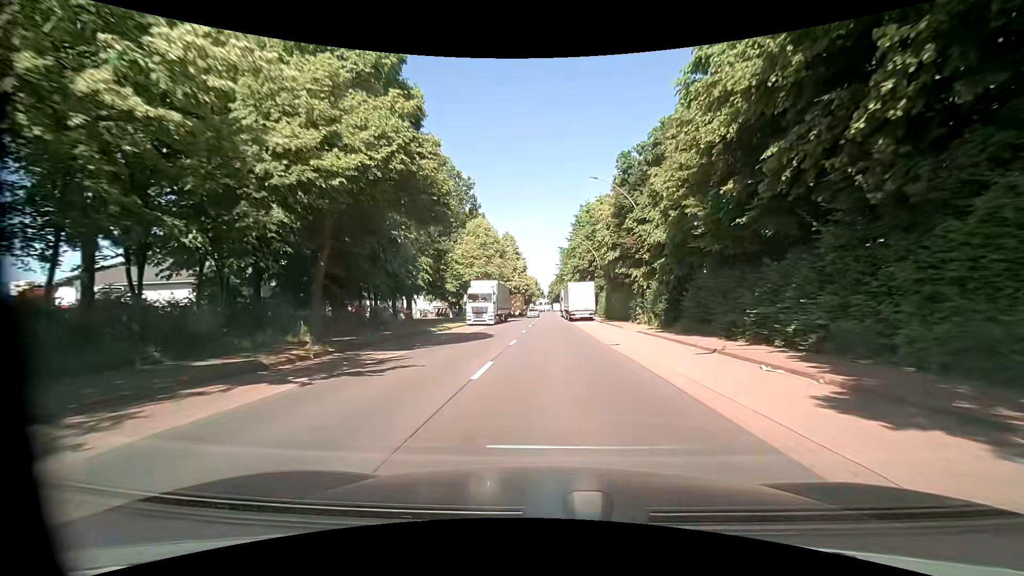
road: tertiary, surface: asphalt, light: Day
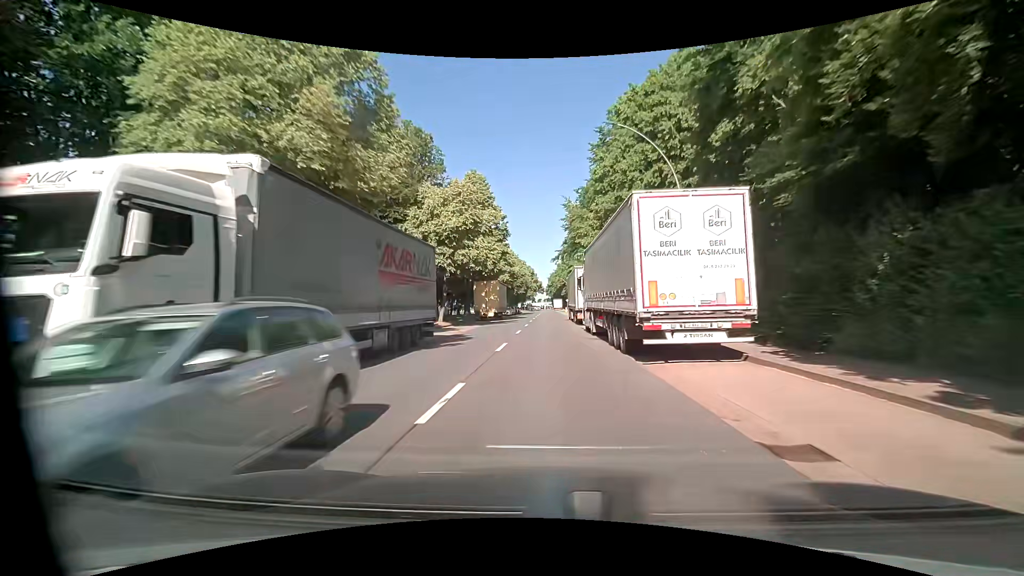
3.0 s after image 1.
(+0.6, +39.6) m; 0°
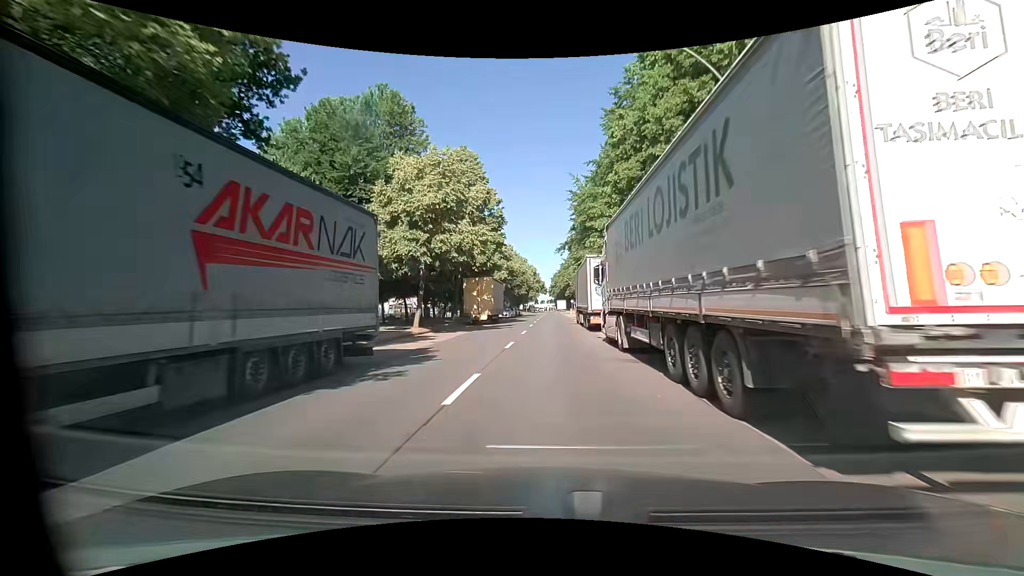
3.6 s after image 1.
(0.0, +8.0) m; 0°
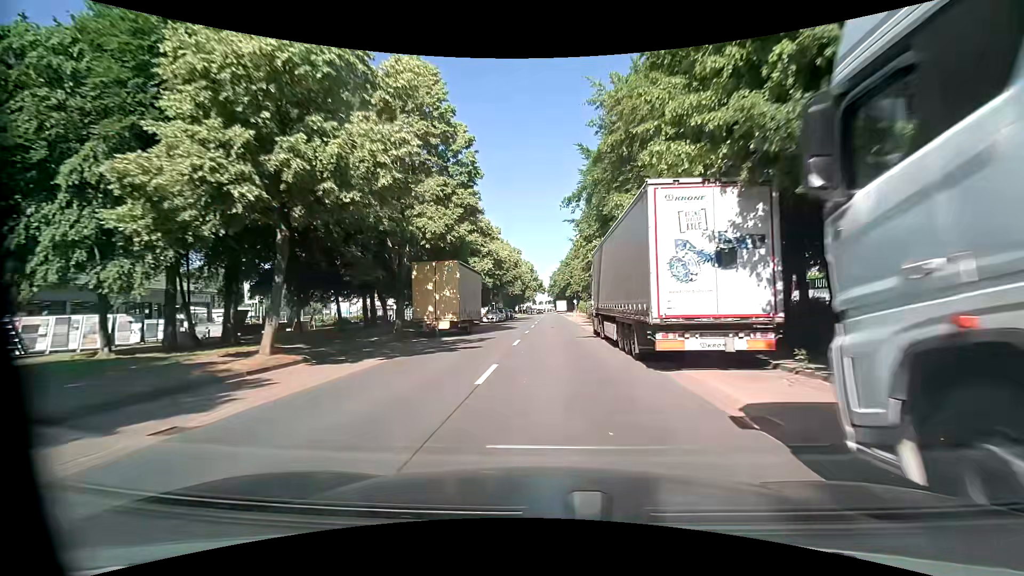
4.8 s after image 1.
(0.0, +15.9) m; 0°
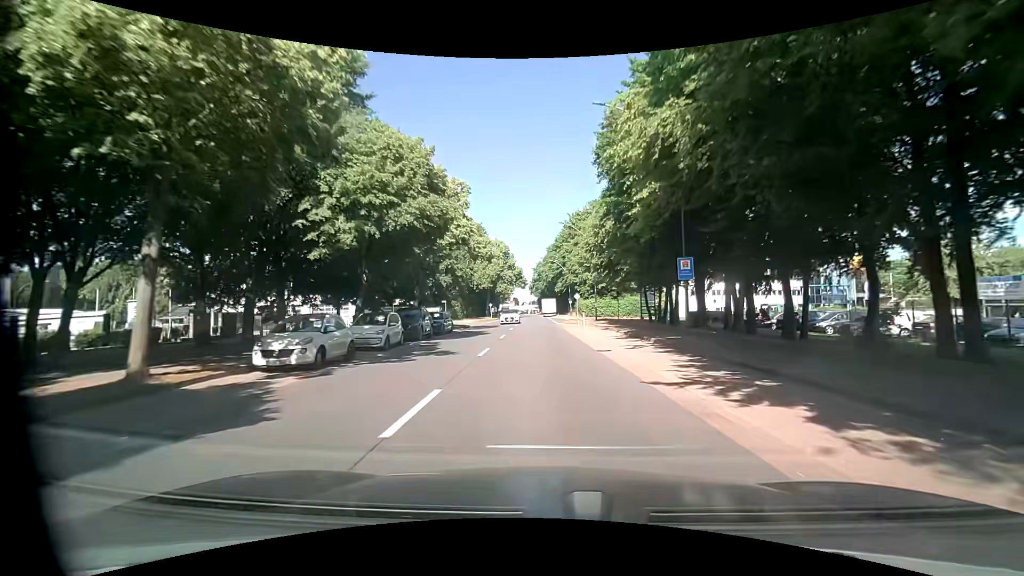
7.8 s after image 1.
(+0.5, +39.9) m; +1°
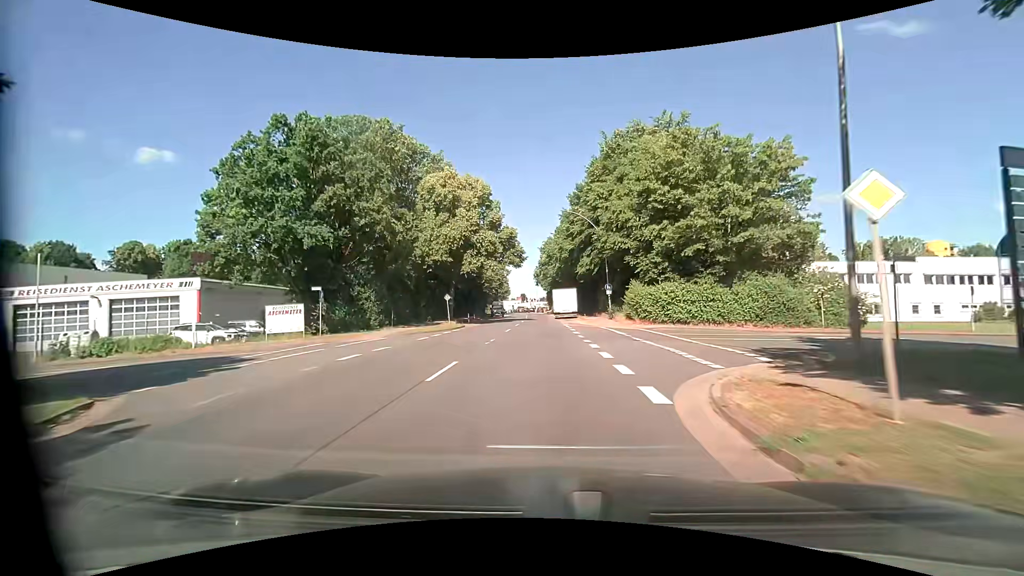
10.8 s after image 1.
(-0.1, +41.7) m; 0°
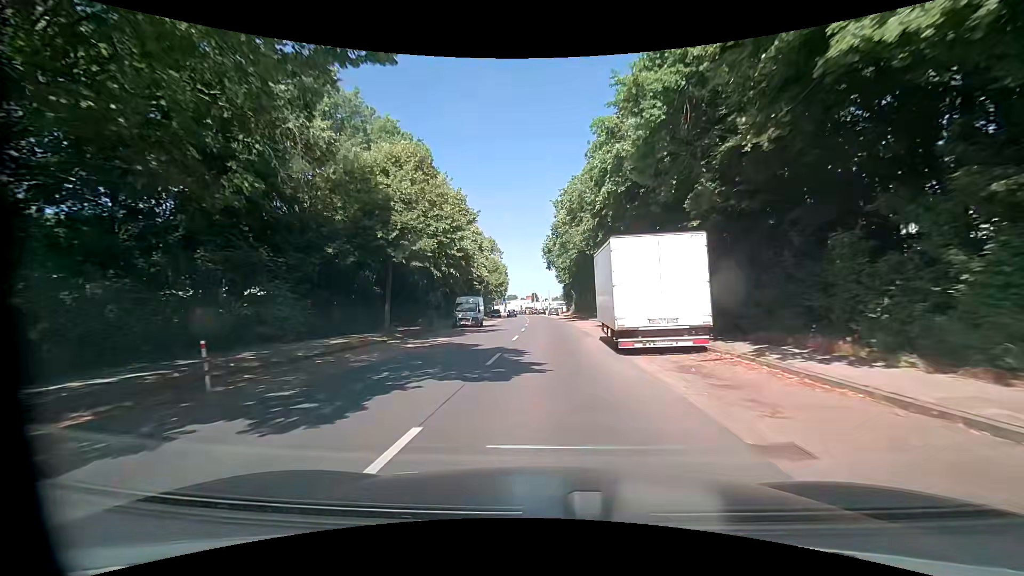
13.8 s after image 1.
(-1.2, +42.3) m; -2°
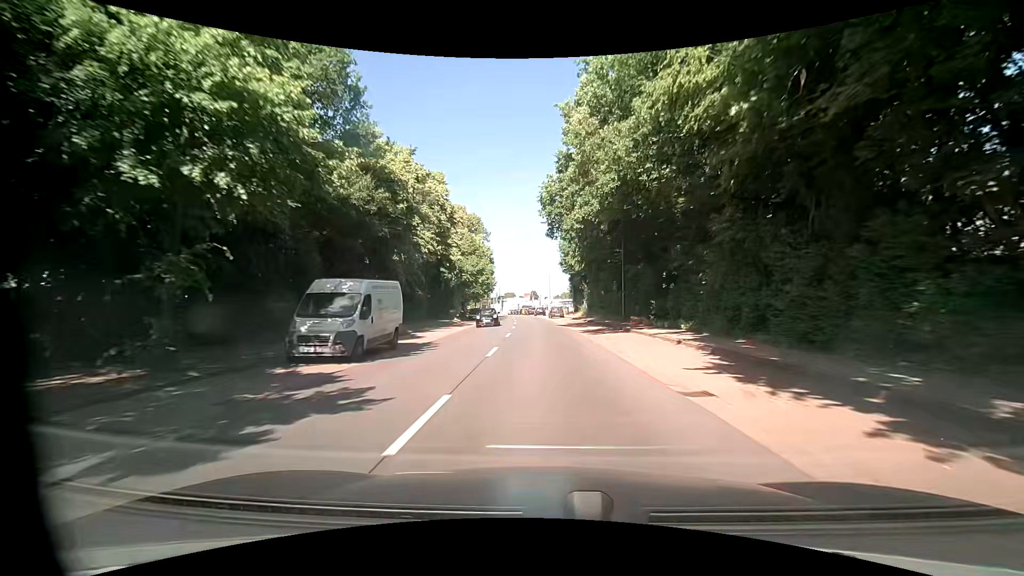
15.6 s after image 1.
(+0.2, +25.1) m; 0°
(0, +10) (0, +20) (0, +30) (0, +40) (-1, +50) (-1, +60) (-2, +70) (-3, +80) (-4, +90) (-5, +100) m
